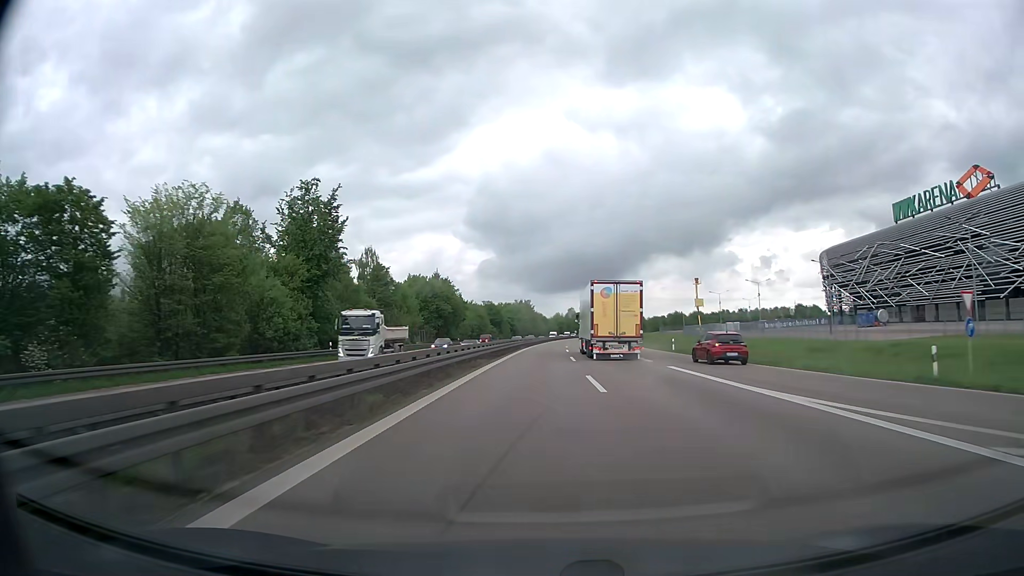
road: trunk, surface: asphalt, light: Day
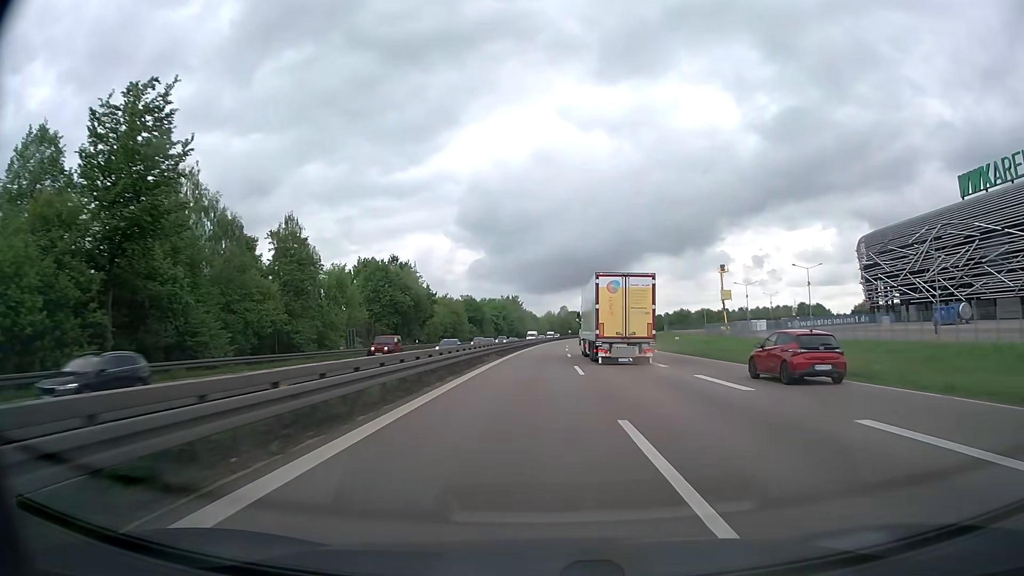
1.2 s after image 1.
(+0.3, +29.2) m; +1°
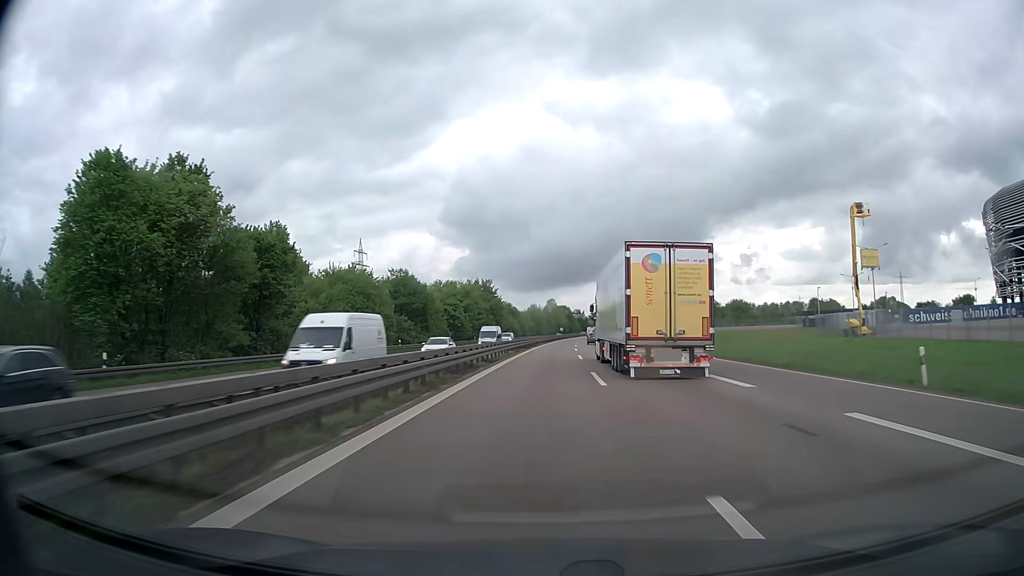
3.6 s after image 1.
(+0.7, +59.3) m; +1°
(0, +10) (0, +20) (0, +30) (0, +40) (+1, +50) (+1, +60) (+1, +70) (+2, +80) (+2, +90) (+3, +100) m
